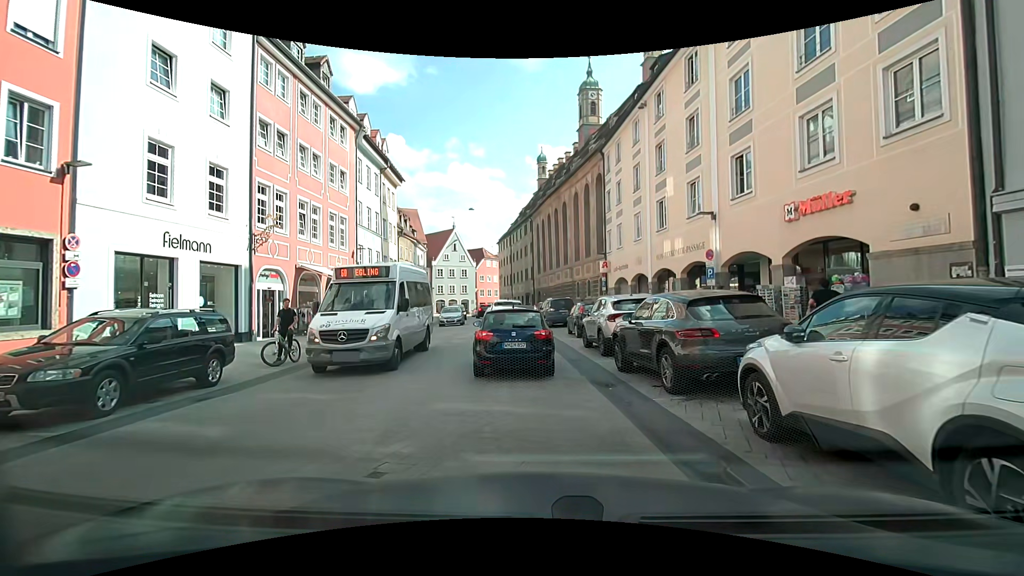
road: secondary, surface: asphalt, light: Day
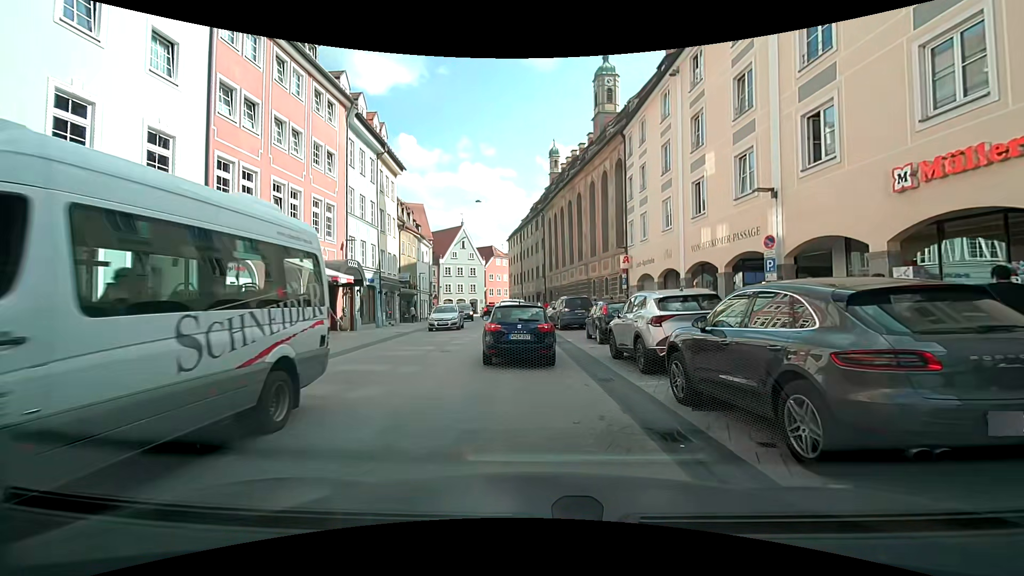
(-0.1, +3.8) m; -3°
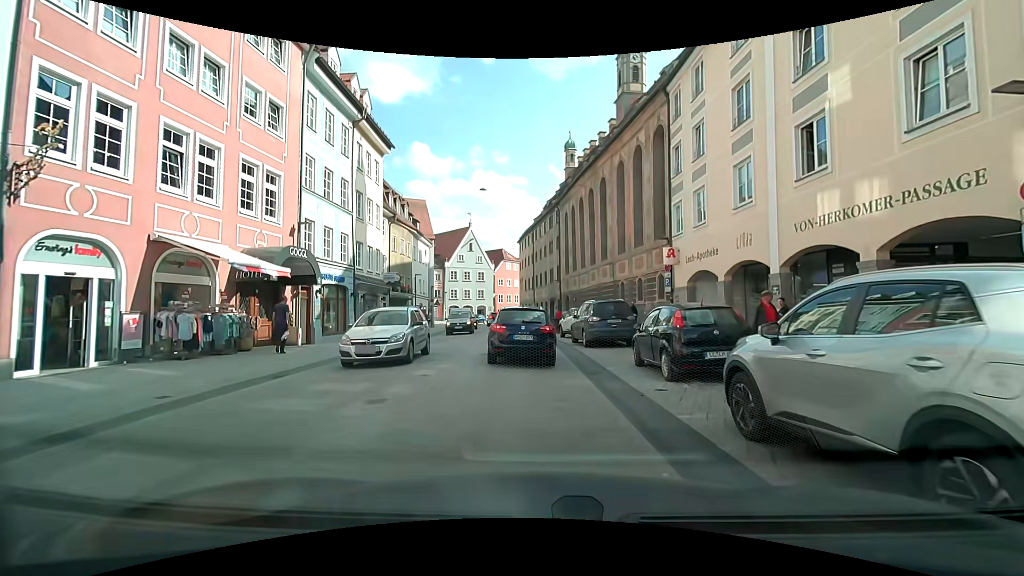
(-0.1, +7.4) m; -1°
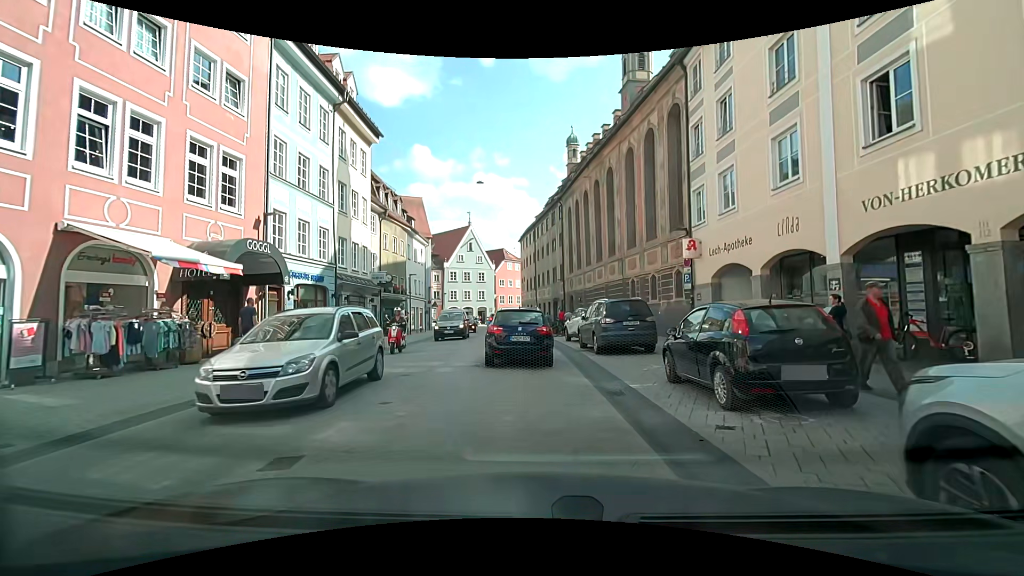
(0.0, +2.8) m; 0°
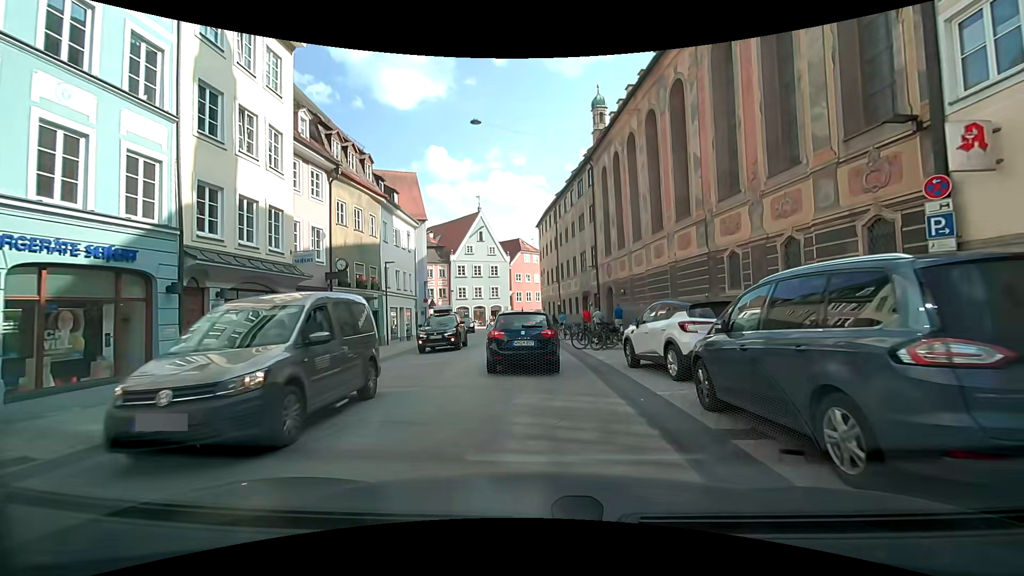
(-0.2, +12.1) m; -1°
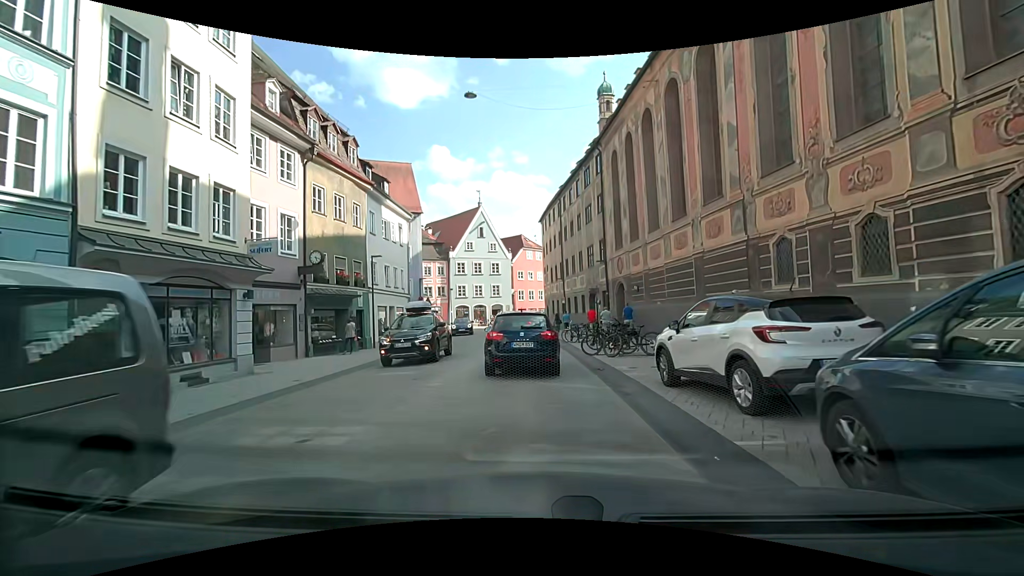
(0.0, +3.1) m; 0°
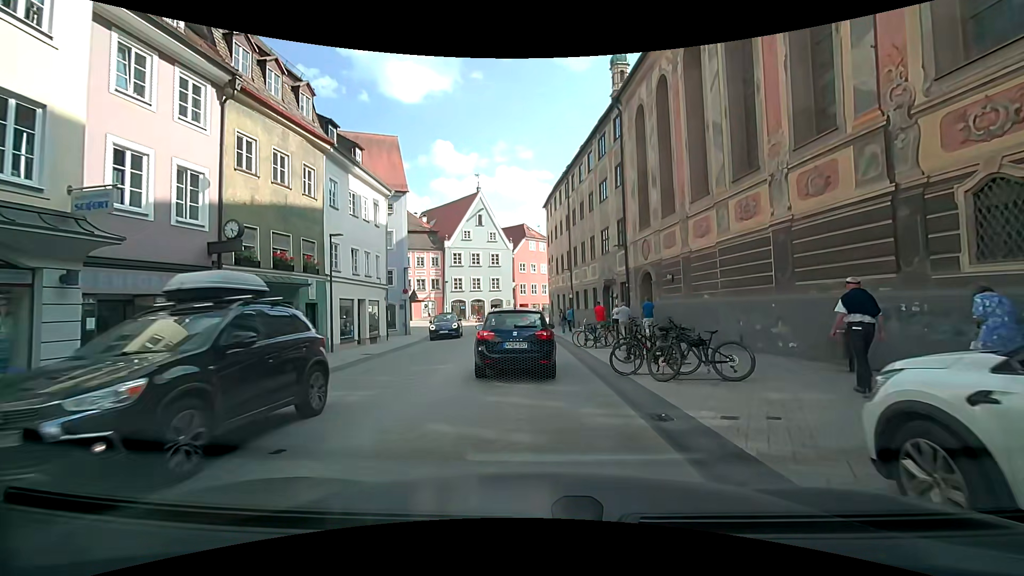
(-0.1, +6.0) m; -1°
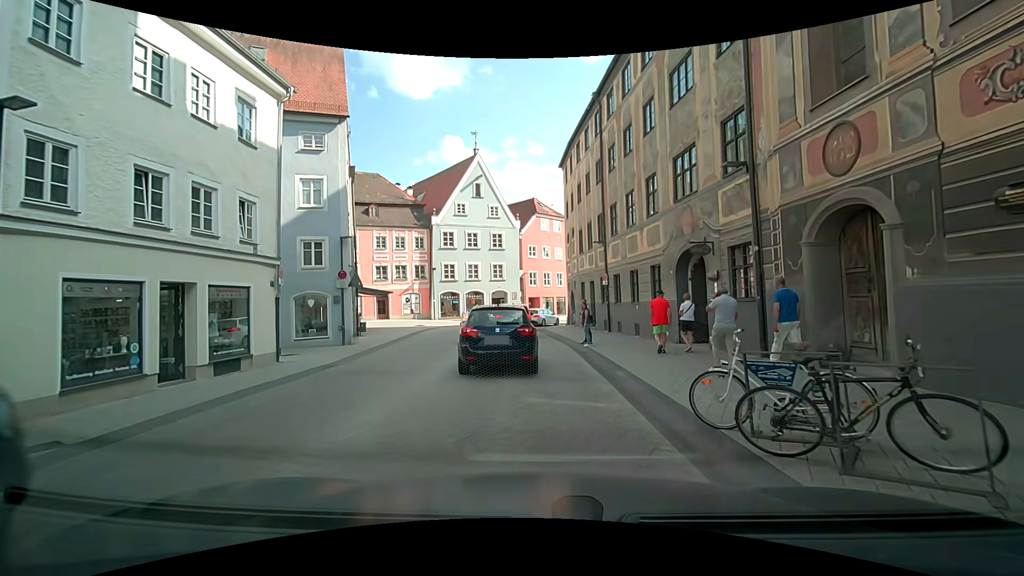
(-0.2, +14.0) m; -2°
